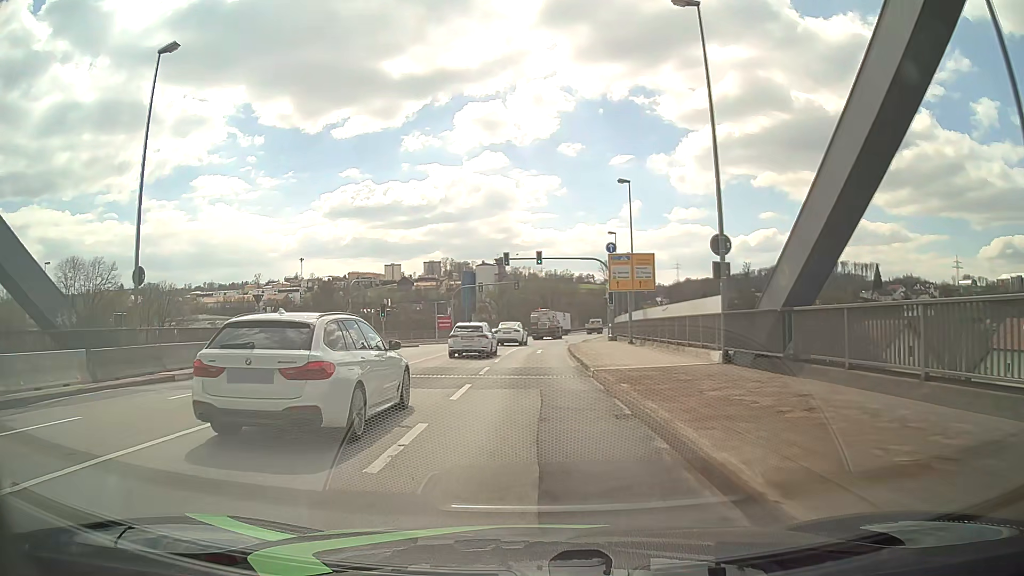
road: primary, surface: asphalt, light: Day
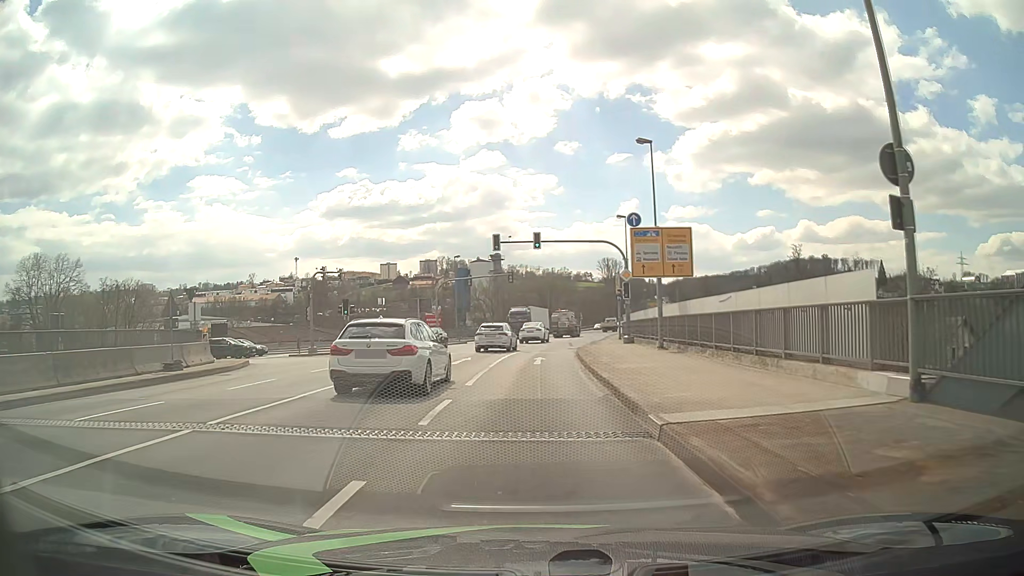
(-0.1, +9.3) m; 0°
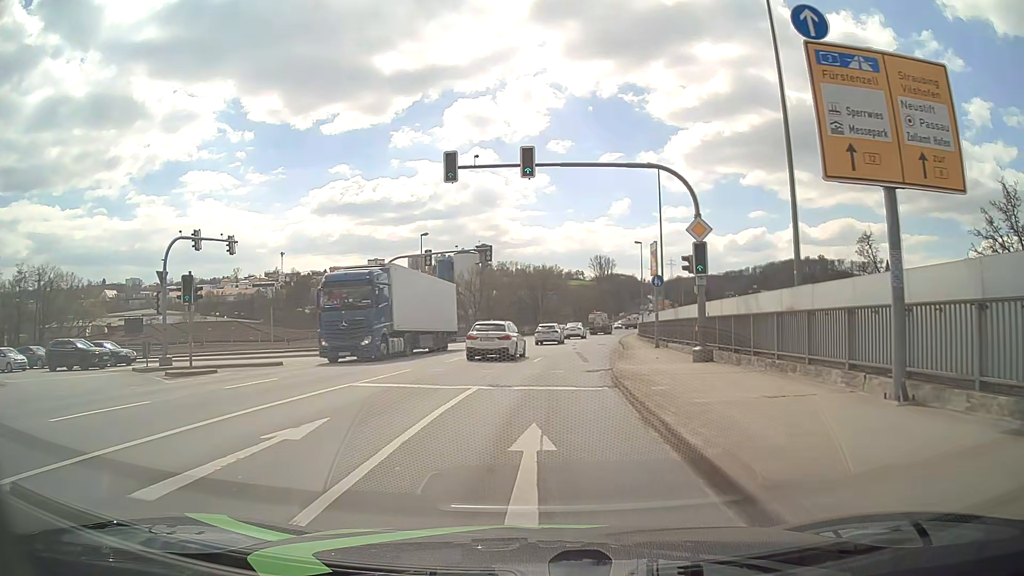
(0.0, +18.7) m; 0°
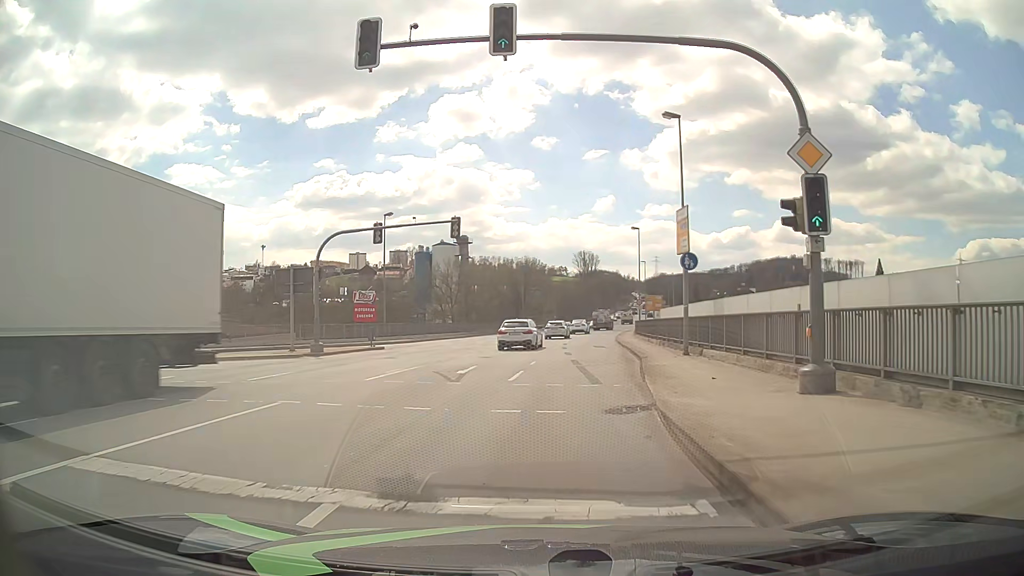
(+0.2, +9.4) m; +2°
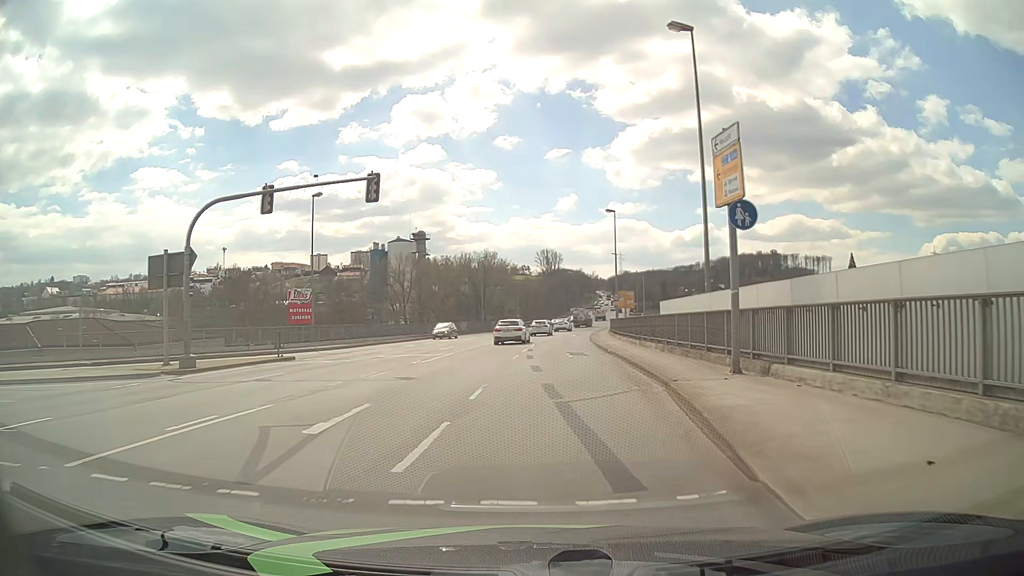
(+0.3, +9.4) m; +3°
